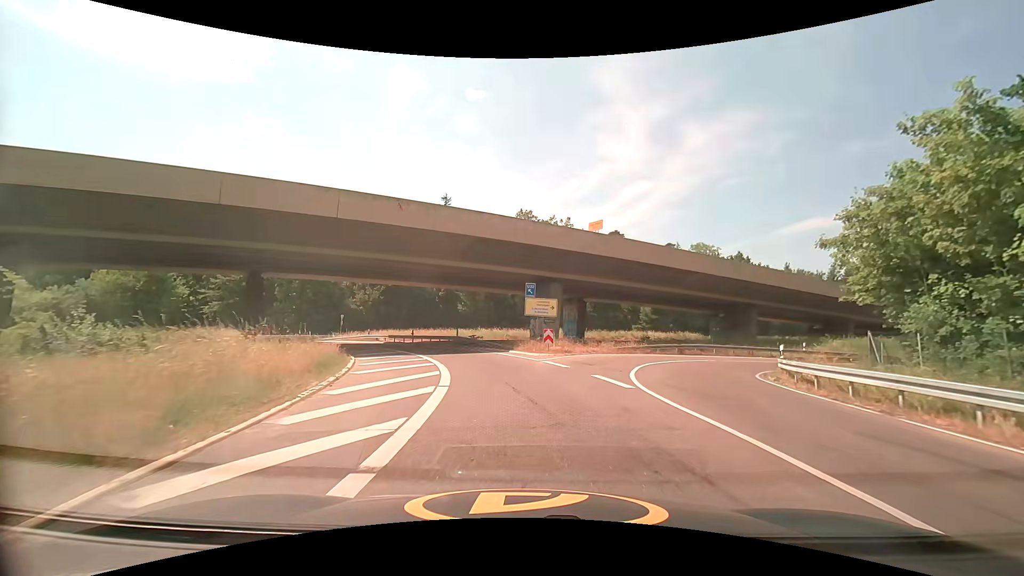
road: secondary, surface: asphalt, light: Day
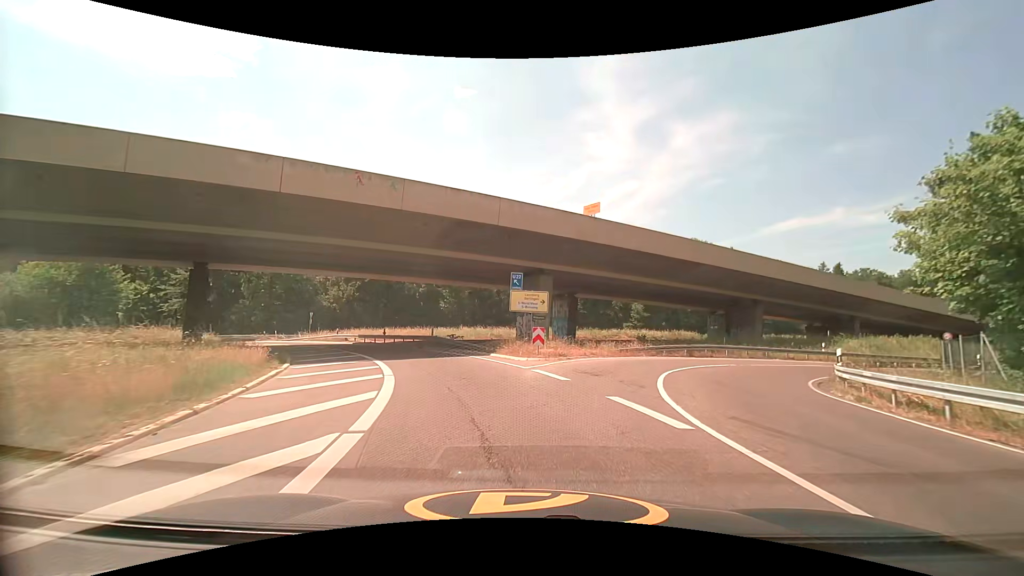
(+0.1, +5.1) m; +2°
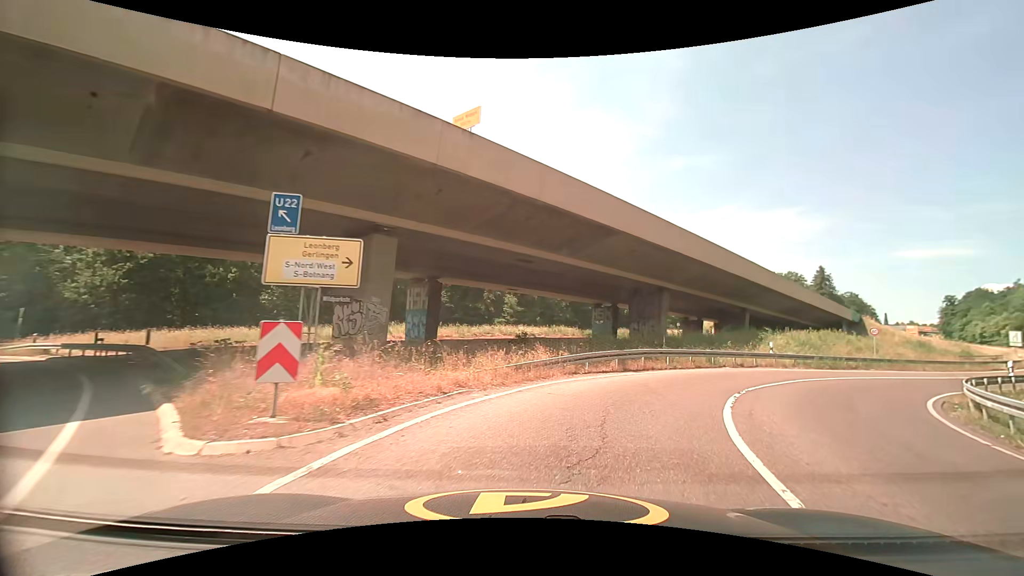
(+1.4, +14.7) m; +13°
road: trunk_link
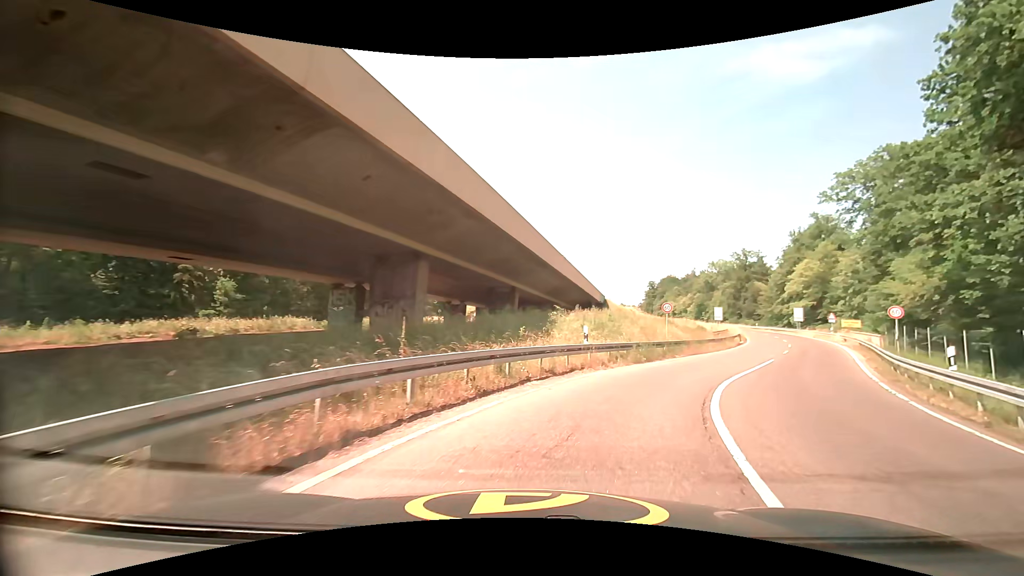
(+3.8, +14.1) m; +28°
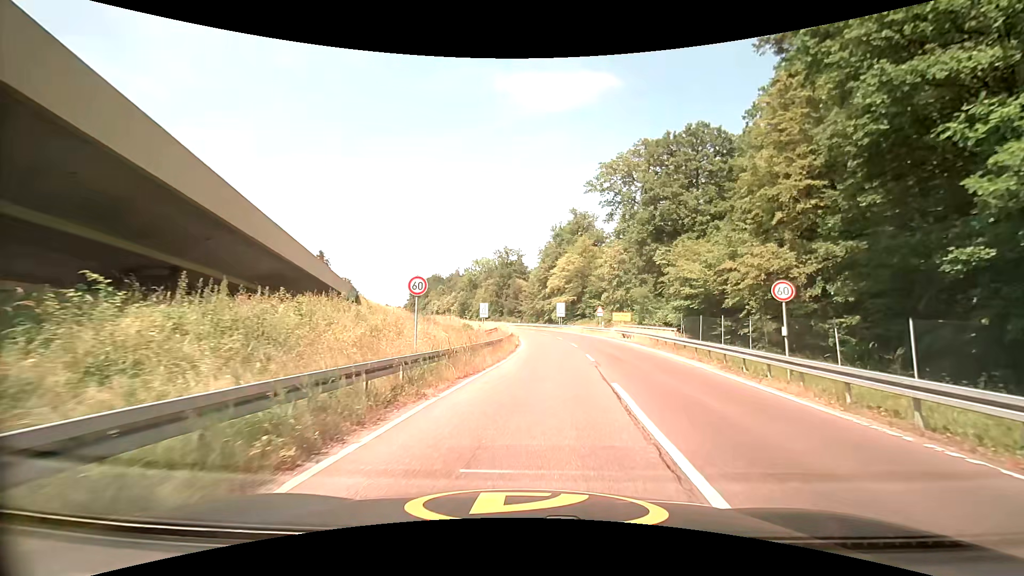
(+3.8, +15.3) m; +26°
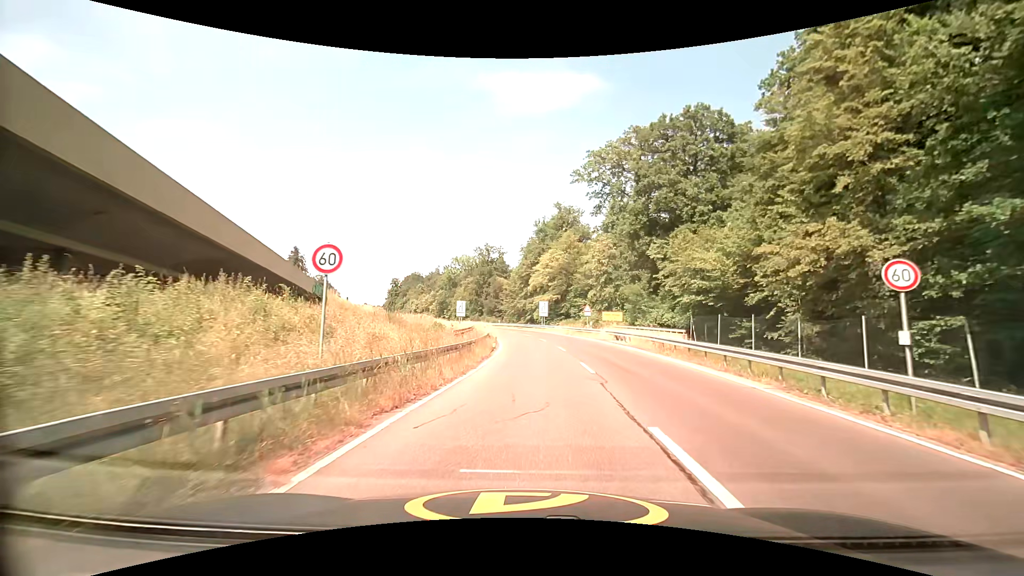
(+0.1, +5.6) m; +1°
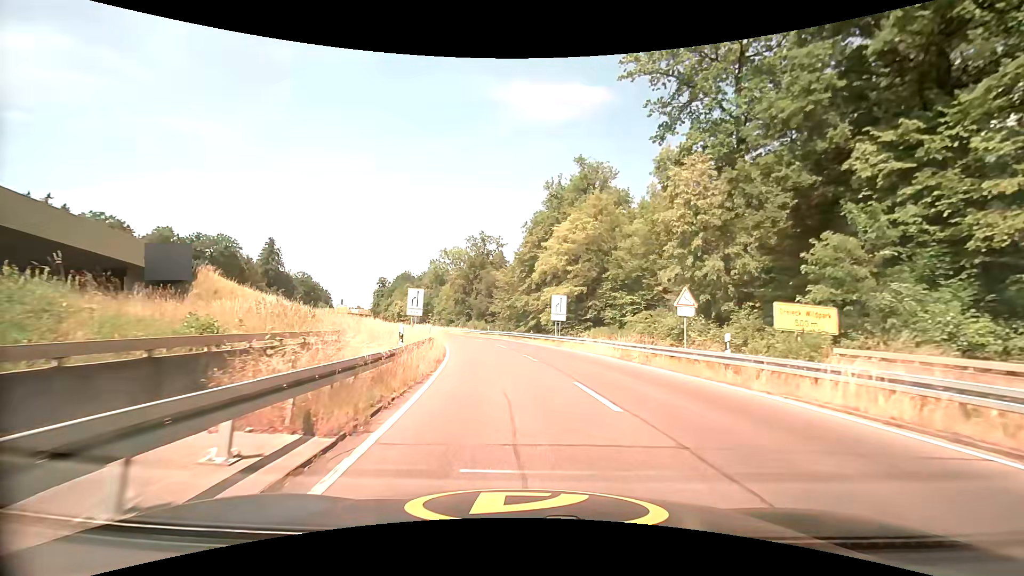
(+0.2, +30.5) m; +1°
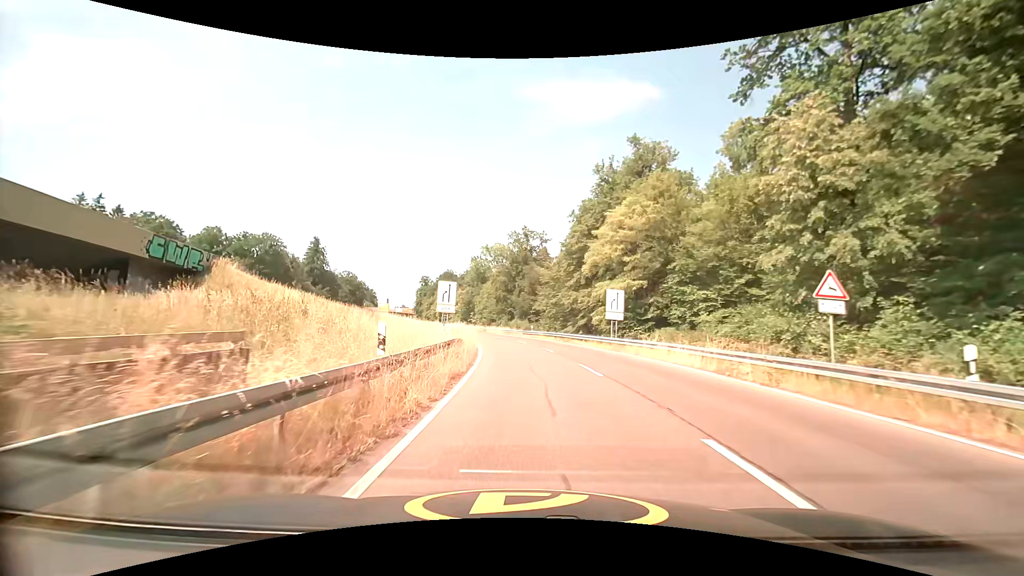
(-0.3, +6.1) m; -6°
(0, +10) (0, +20) (-1, +30) (-2, +40) (-4, +50) (-6, +60) (-8, +69) (-11, +79) (-14, +88) (-17, +98) m
